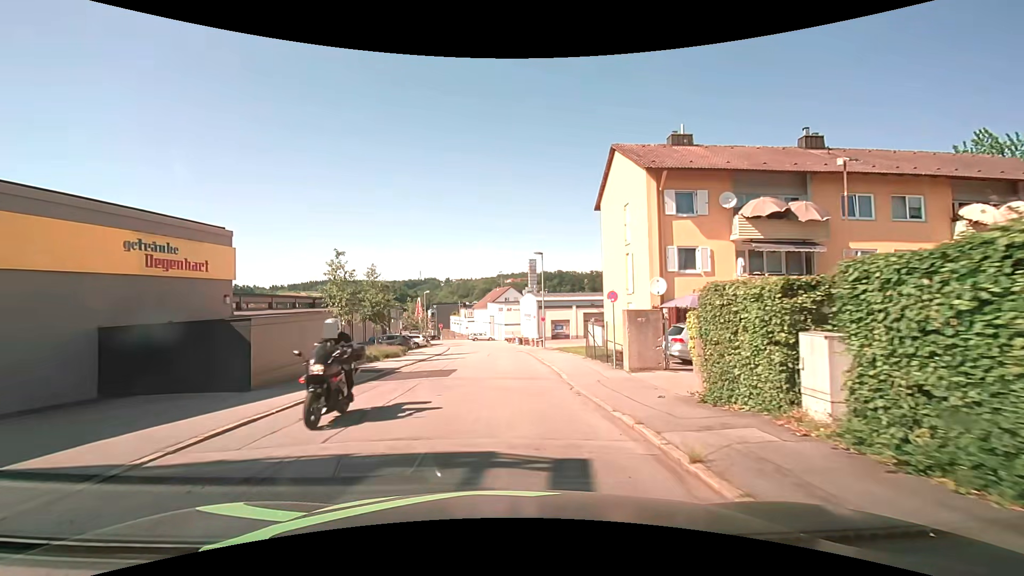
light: Day
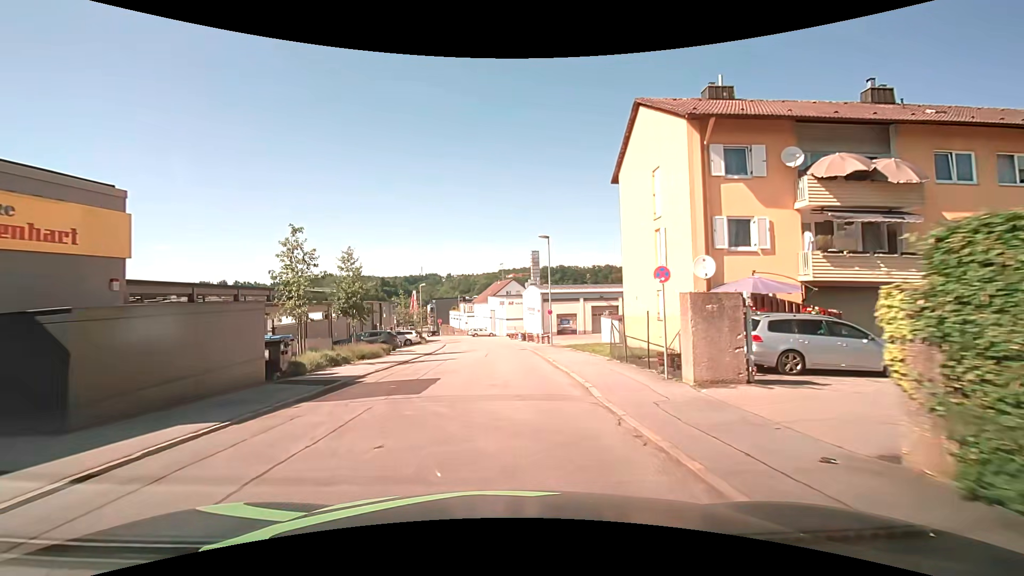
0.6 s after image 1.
(0.0, +5.4) m; 0°
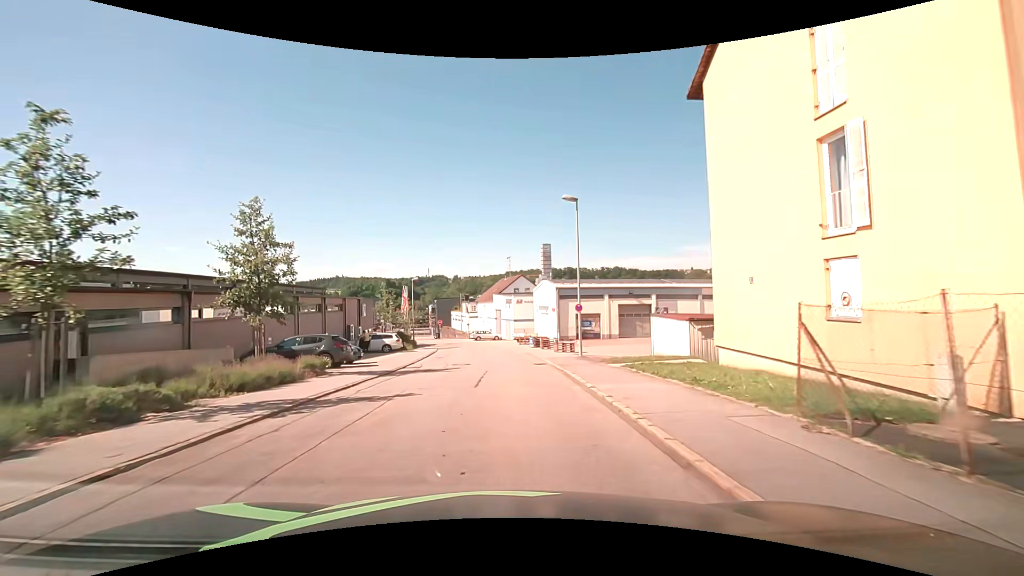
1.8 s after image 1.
(-0.2, +11.5) m; -1°
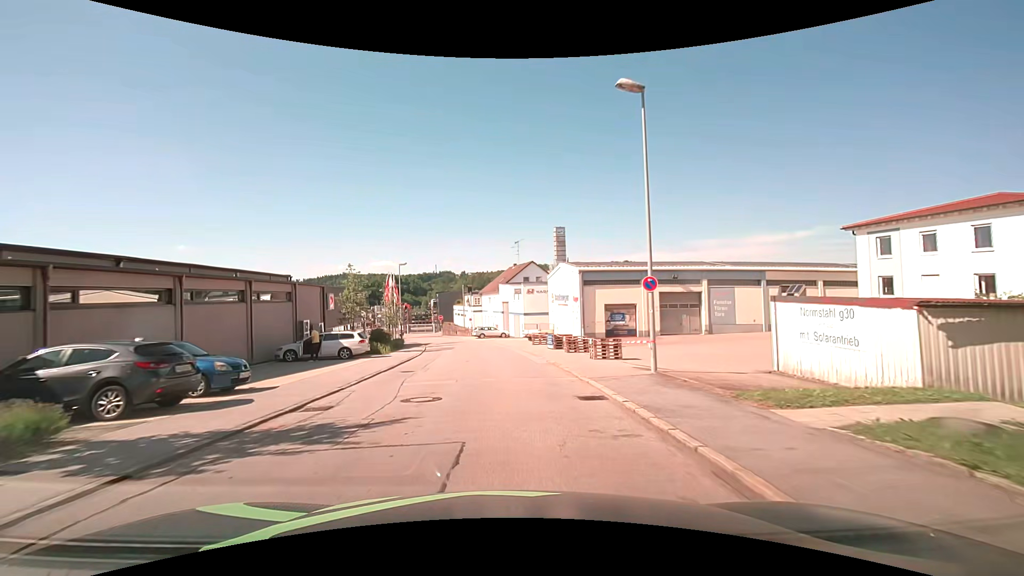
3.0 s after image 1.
(-0.1, +11.4) m; -1°
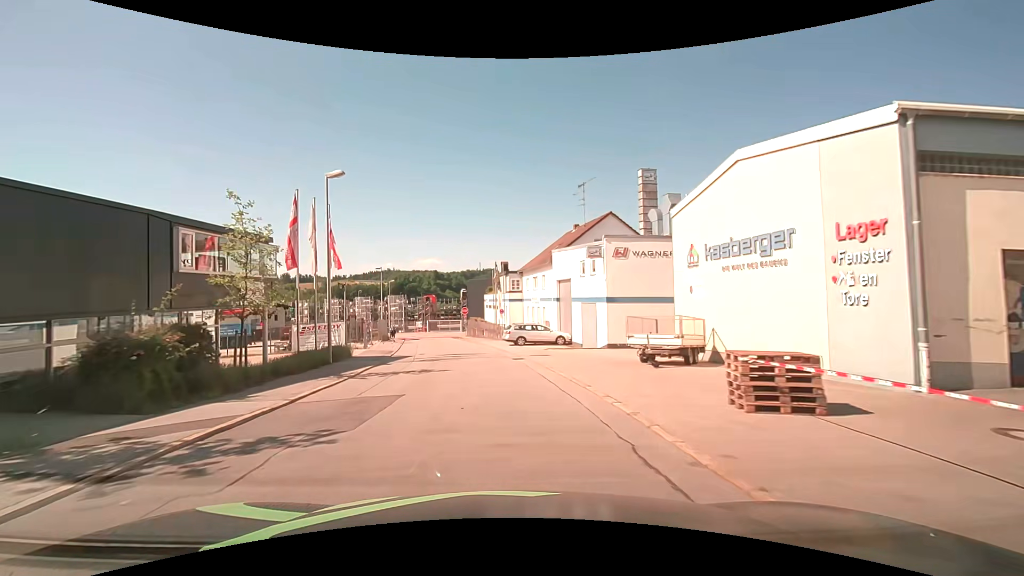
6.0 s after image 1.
(-1.0, +29.2) m; -5°
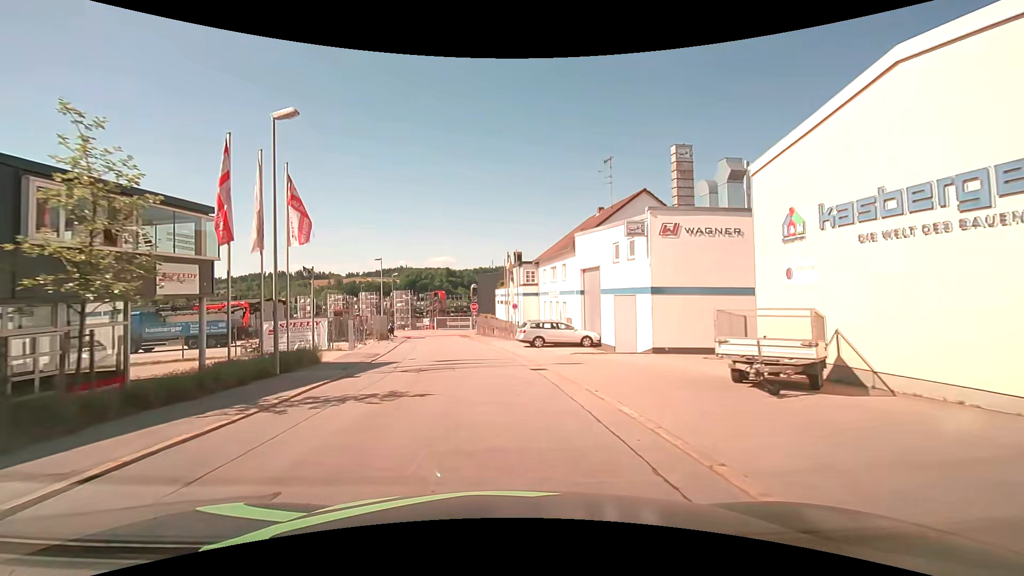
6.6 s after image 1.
(-0.1, +6.1) m; -1°
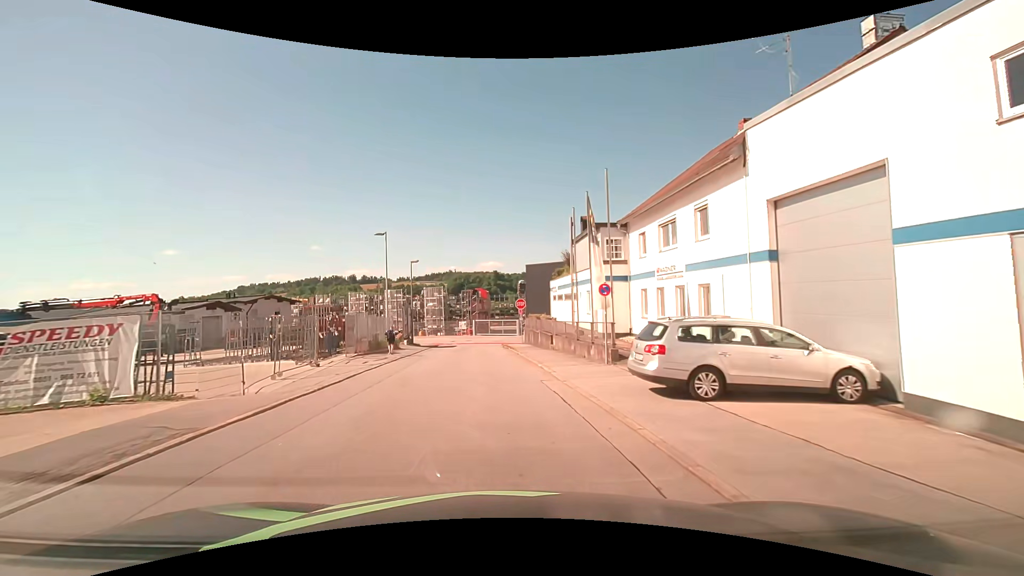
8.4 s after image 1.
(-0.9, +18.0) m; -6°
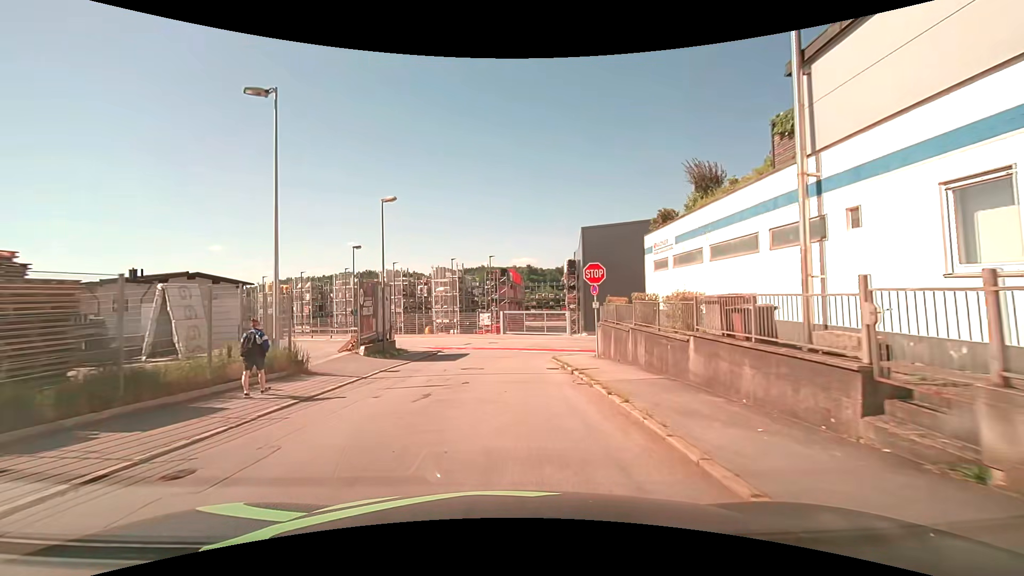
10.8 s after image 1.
(-1.0, +22.8) m; -4°
